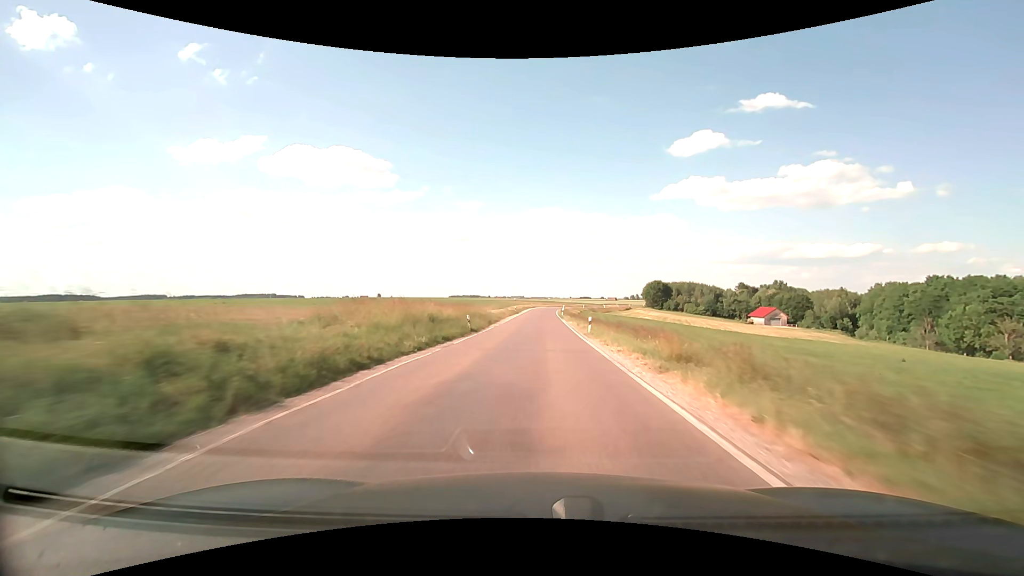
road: secondary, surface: asphalt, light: Day
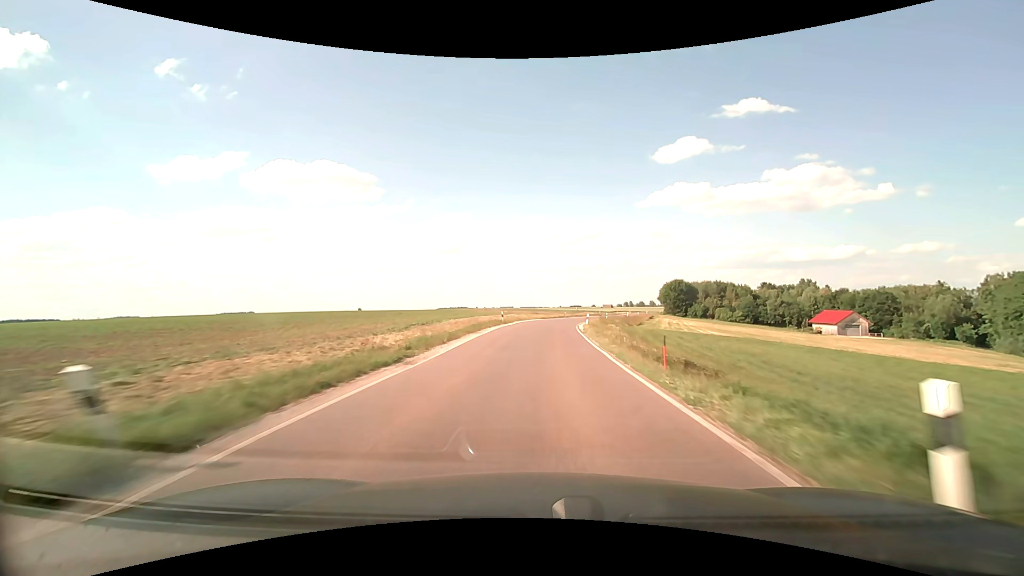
(+0.8, +67.6) m; +1°
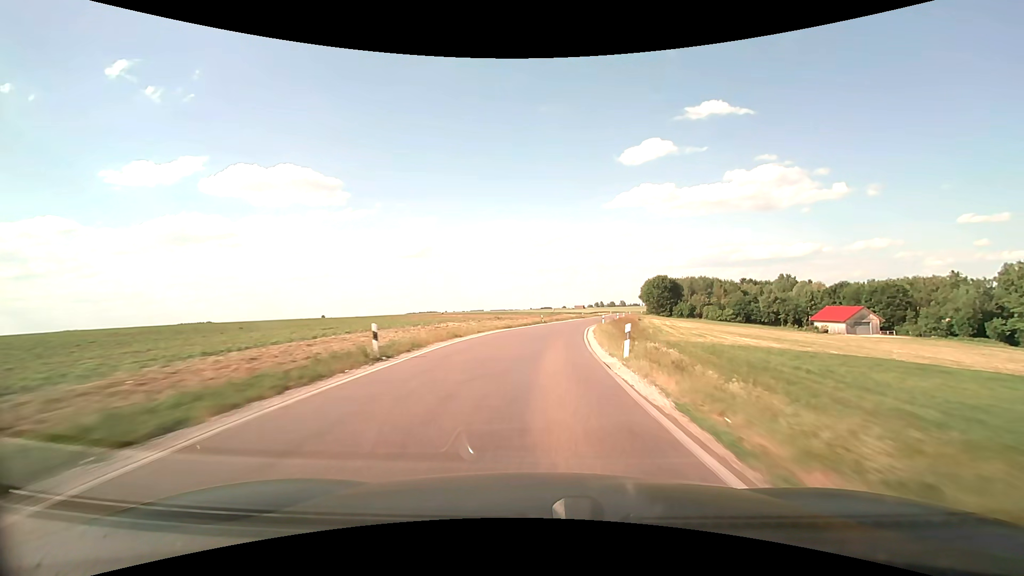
(+0.7, +27.1) m; +3°
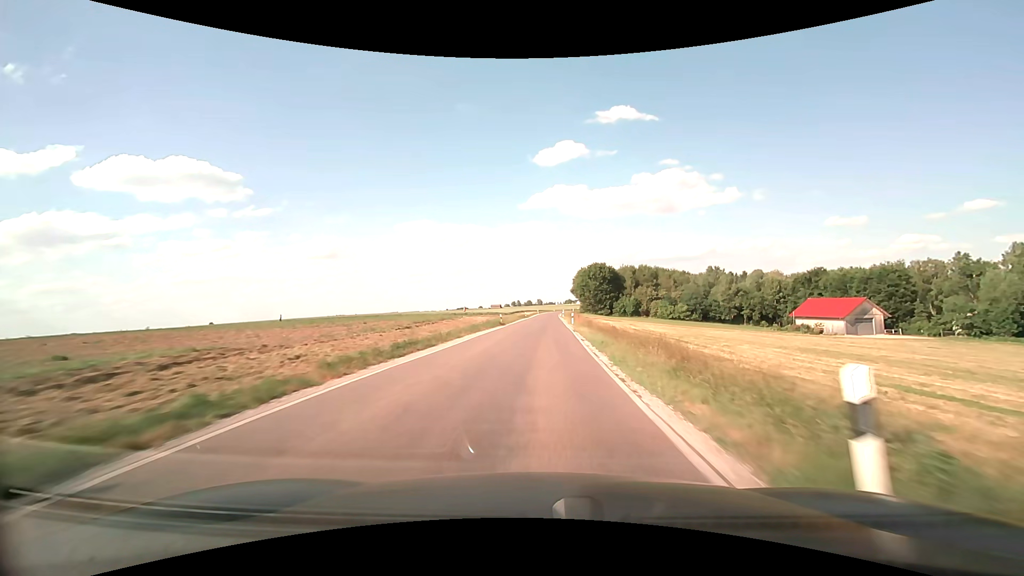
(+4.5, +52.2) m; +10°
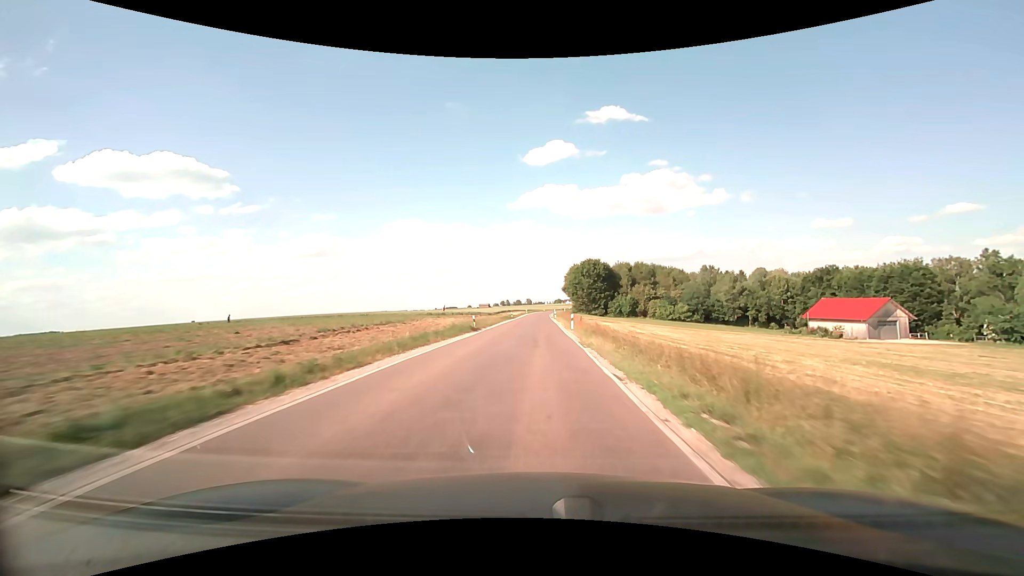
(+0.1, +13.0) m; +1°
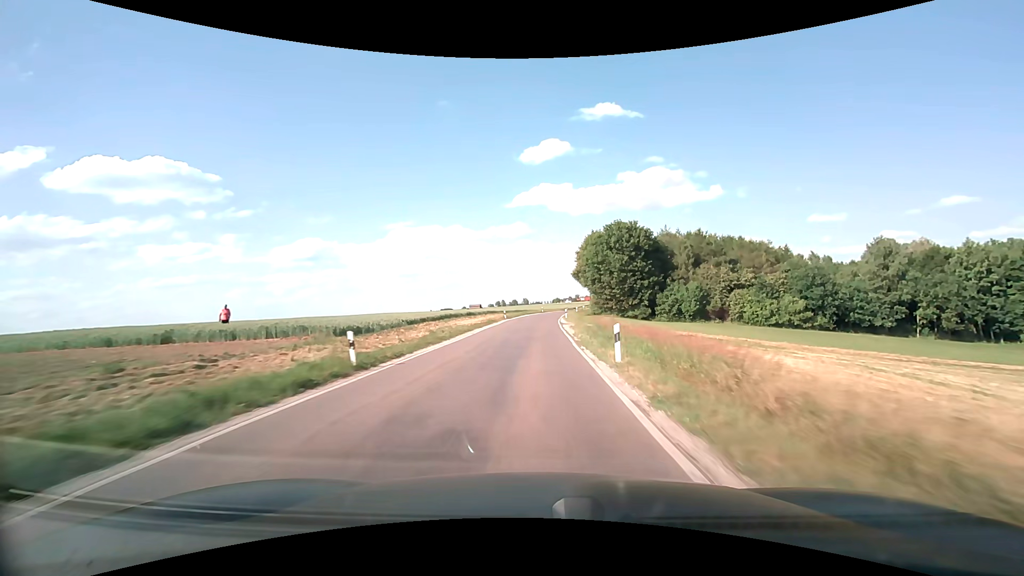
(+0.6, +64.7) m; 0°
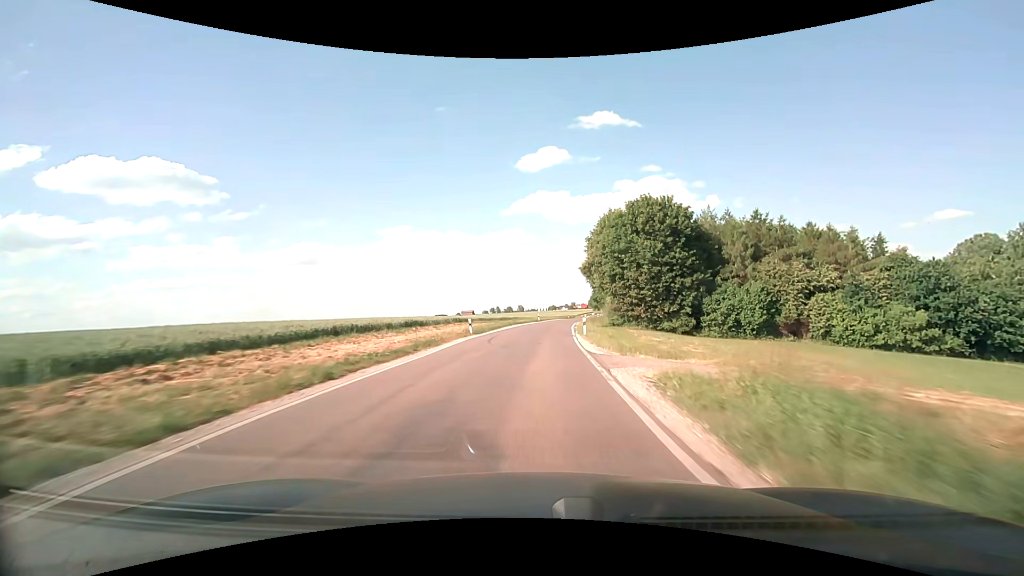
(0.0, +25.4) m; 0°
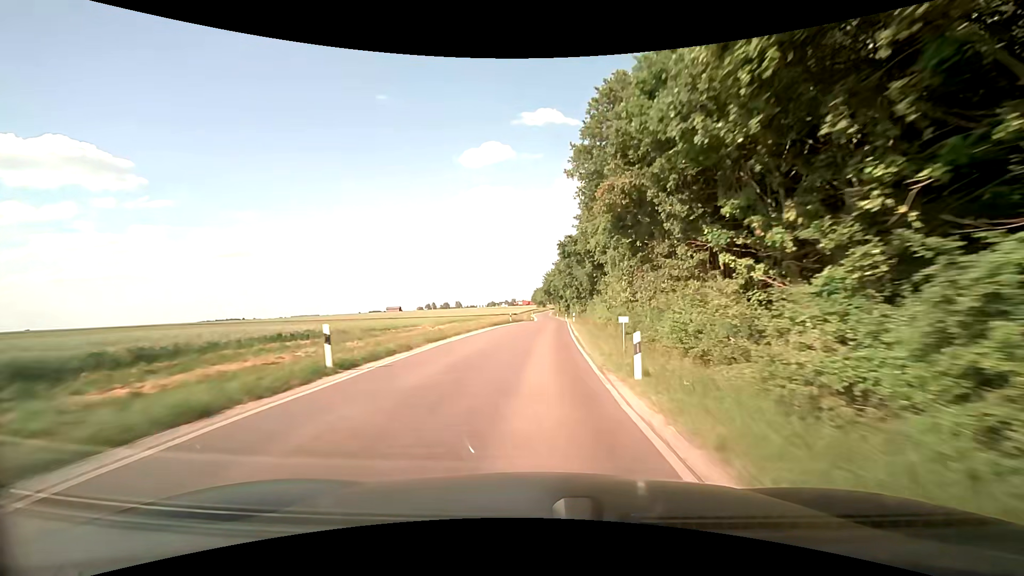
(+3.5, +61.7) m; +7°
(0, +10) (0, +20) (+1, +30) (+1, +40) (+2, +50) (+2, +60) (+3, +70) (+3, +80) (+4, +90) (+4, +100) m
